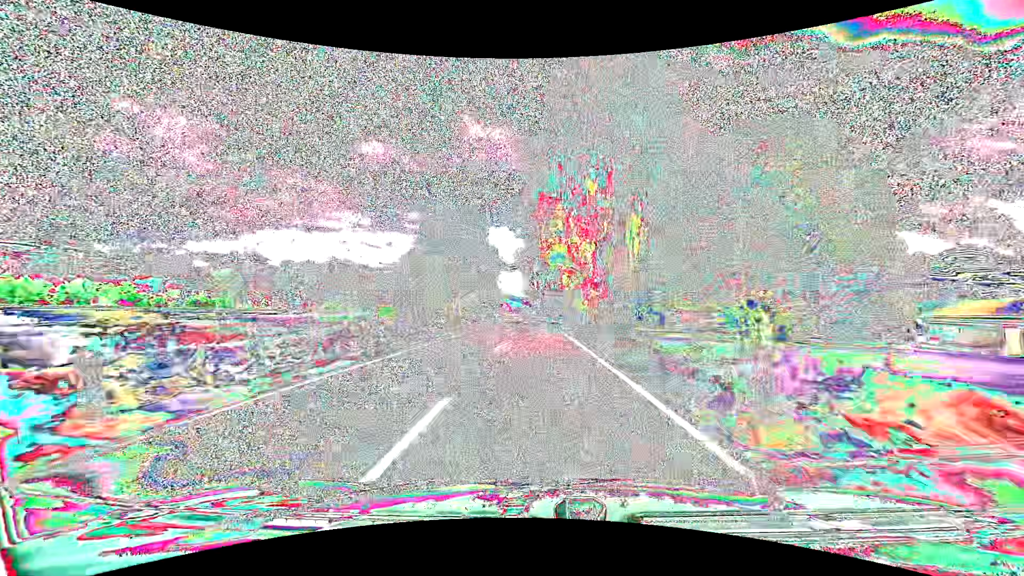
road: tertiary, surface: asphalt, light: Day
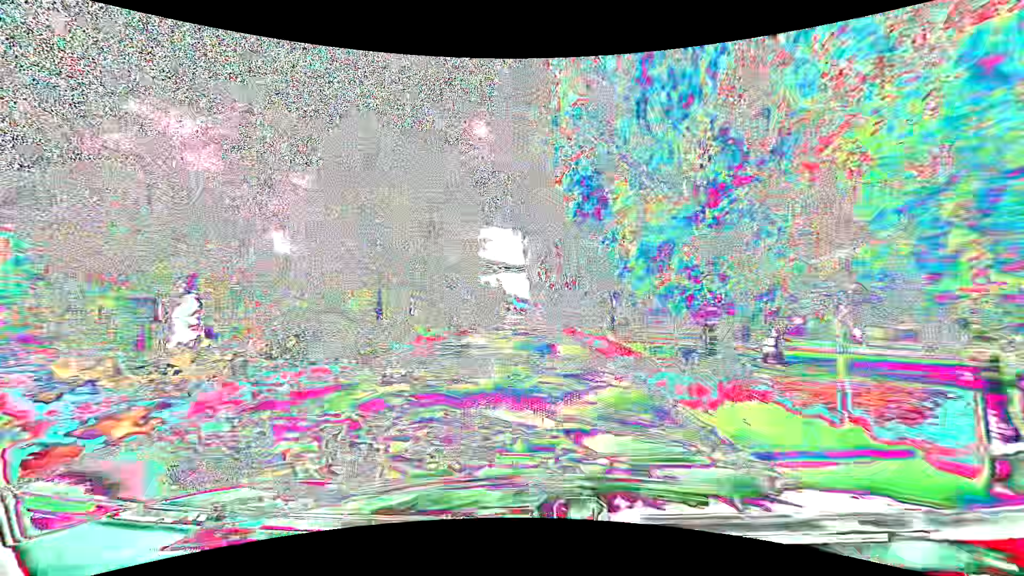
(-0.3, +30.5) m; -1°
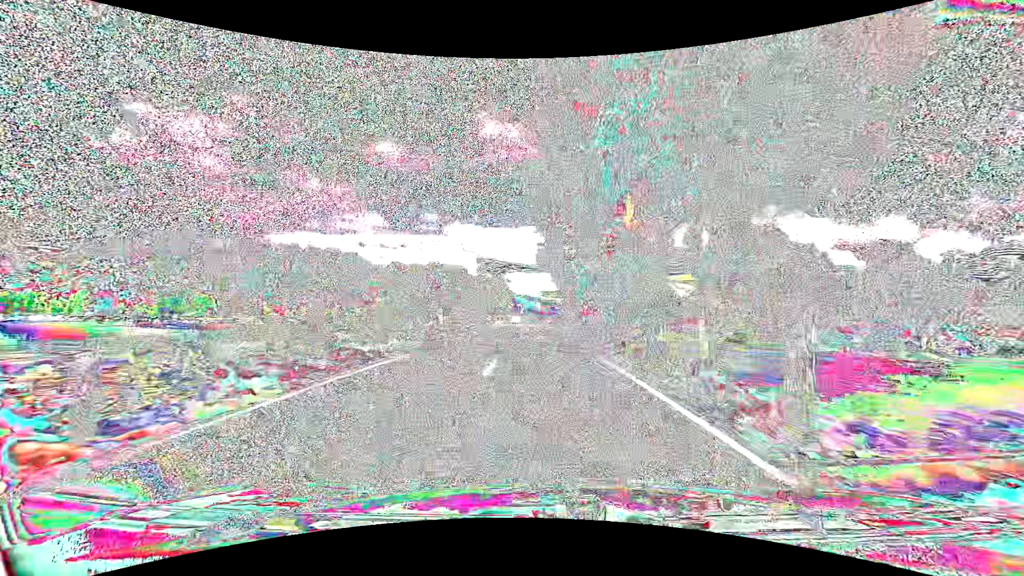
(-0.7, +74.1) m; -1°
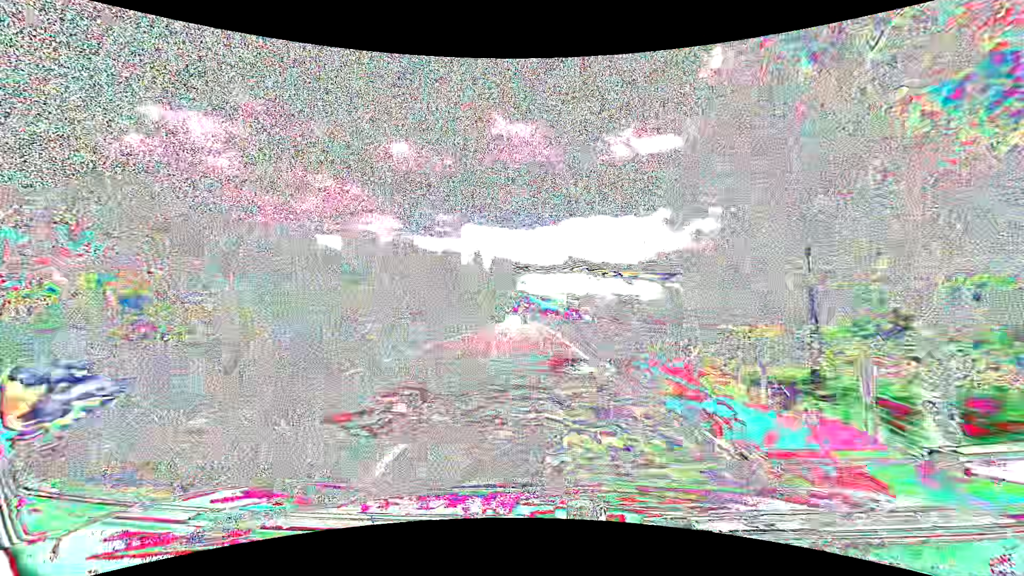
(-0.7, +59.1) m; -2°
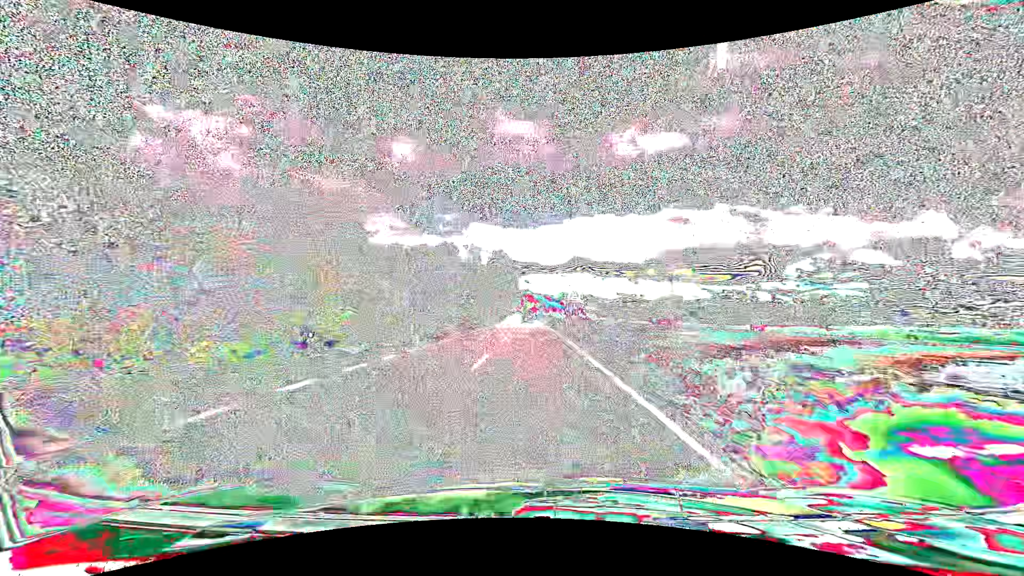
(0.0, +14.9) m; 0°
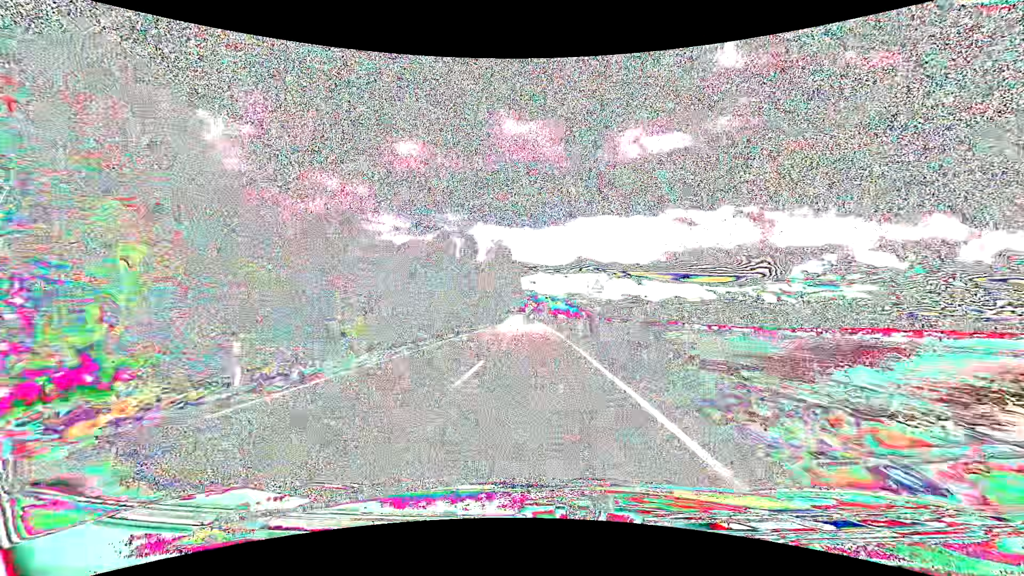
(-0.1, +14.9) m; -1°
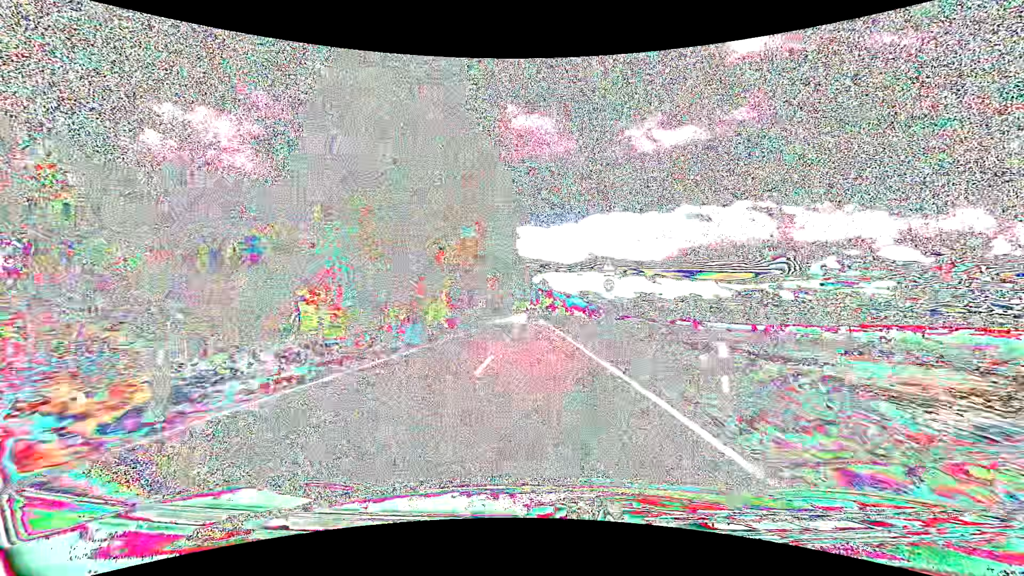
(-1.0, +73.0) m; -1°
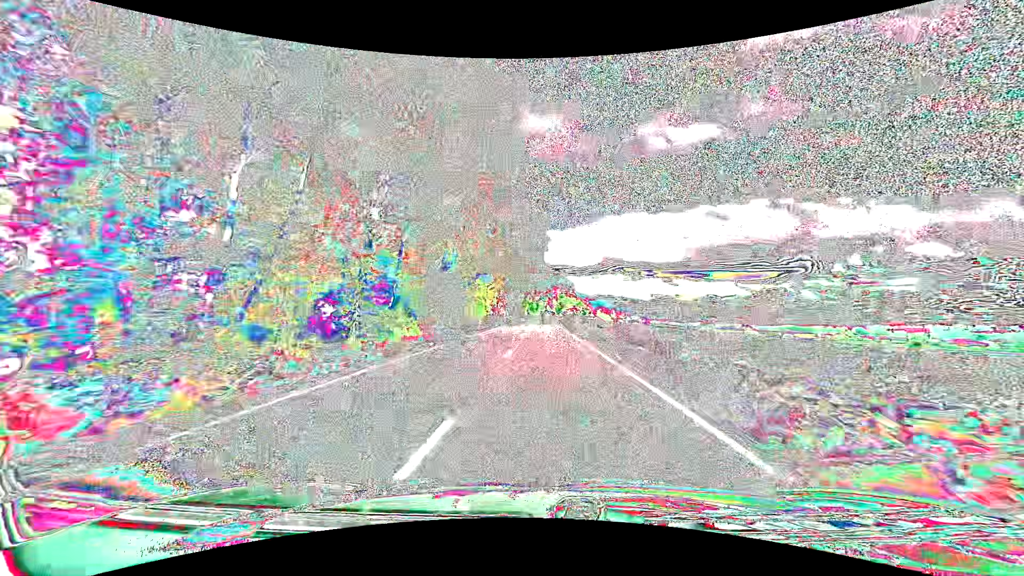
(-1.1, +70.6) m; -2°
(0, +10) (0, +20) (0, +30) (0, +40) (+1, +50) (+1, +60) (+1, +70) (+1, +80) (+2, +90) (+2, +100) m
